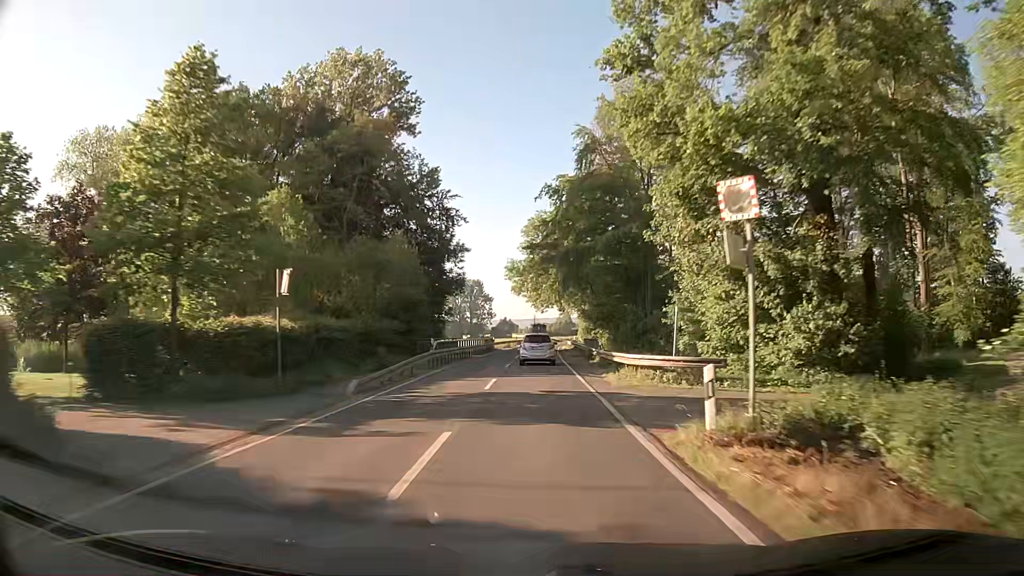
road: secondary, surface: asphalt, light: Day
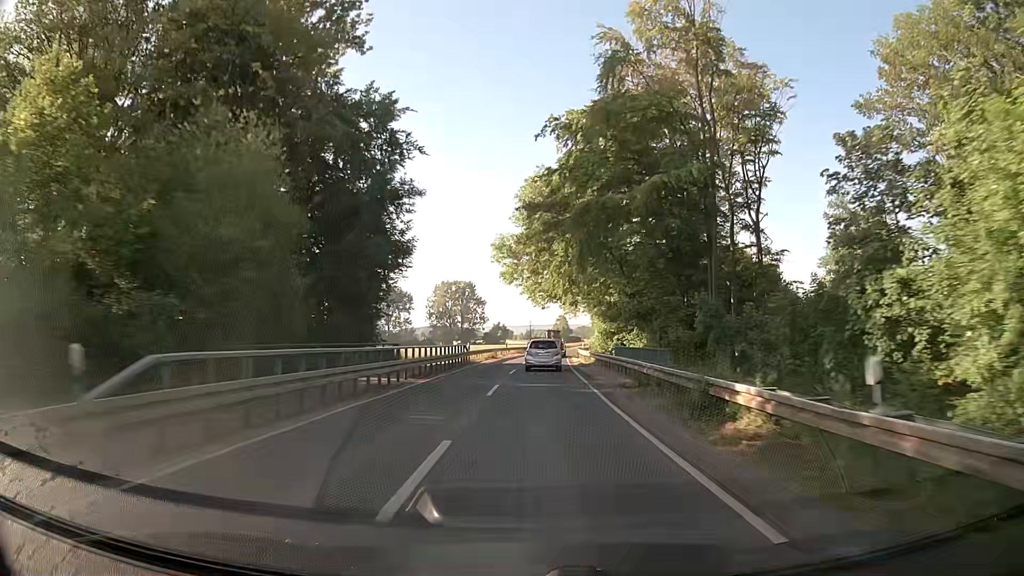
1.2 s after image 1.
(+0.1, +24.8) m; 0°
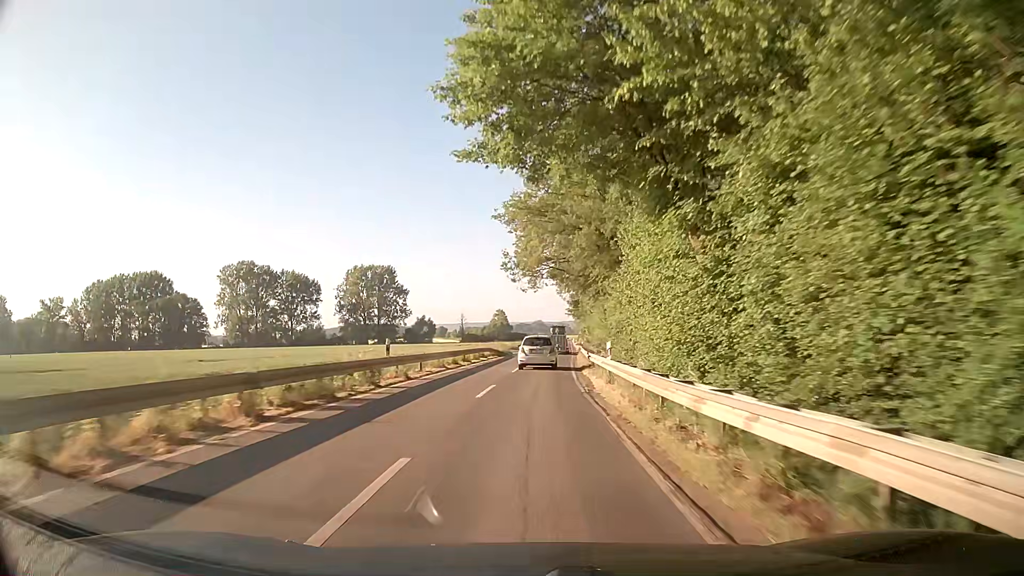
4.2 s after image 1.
(+2.2, +62.0) m; +5°
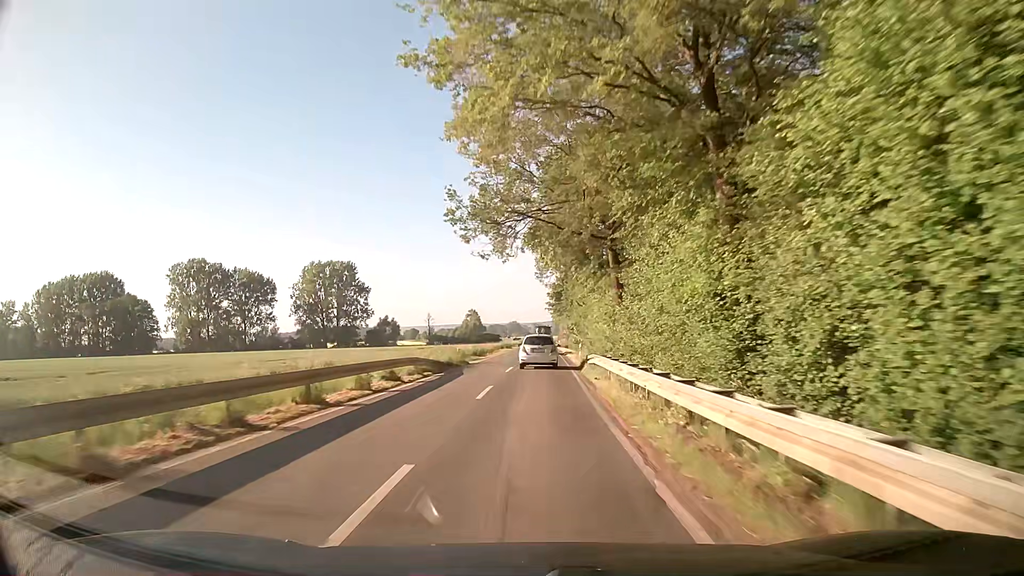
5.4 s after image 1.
(+0.5, +24.5) m; +2°
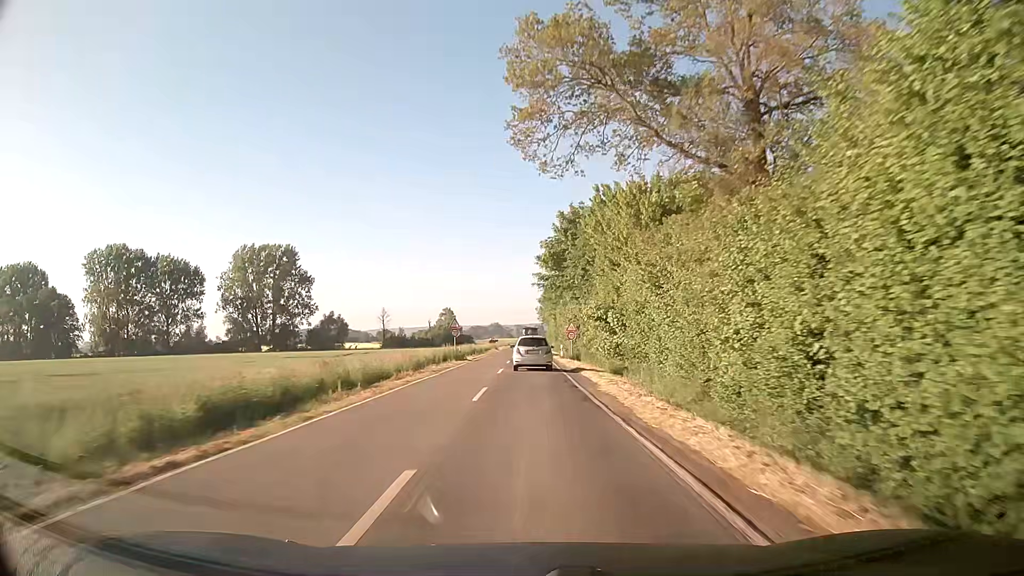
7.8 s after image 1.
(+1.1, +48.5) m; +2°
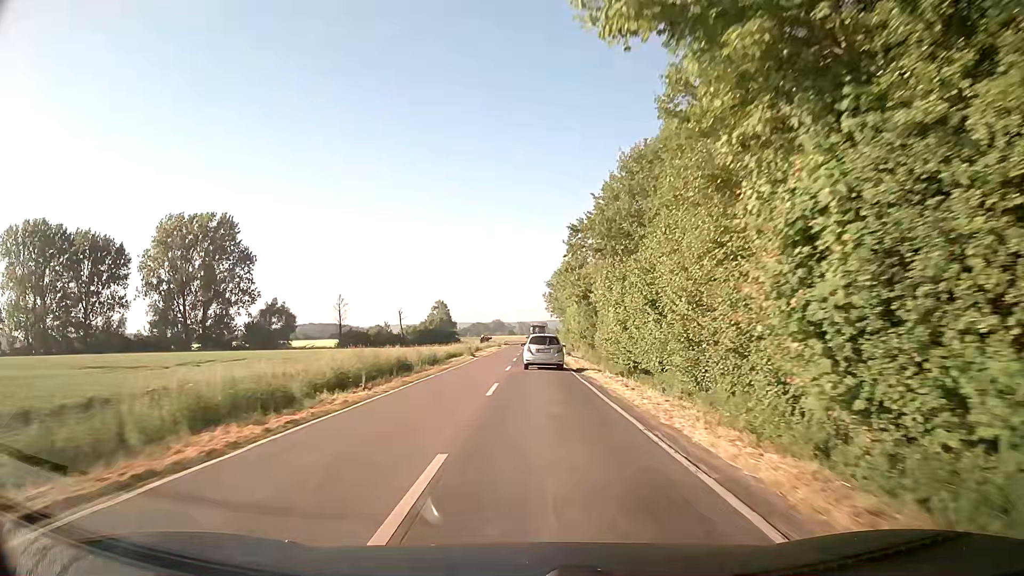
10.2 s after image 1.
(-0.4, +47.6) m; -1°
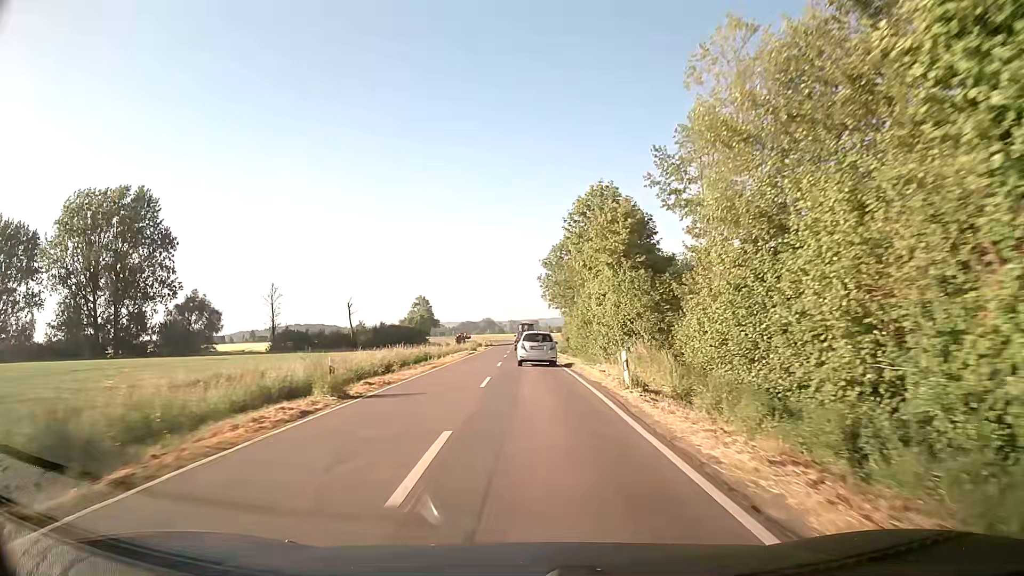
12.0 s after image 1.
(+0.3, +34.4) m; +1°
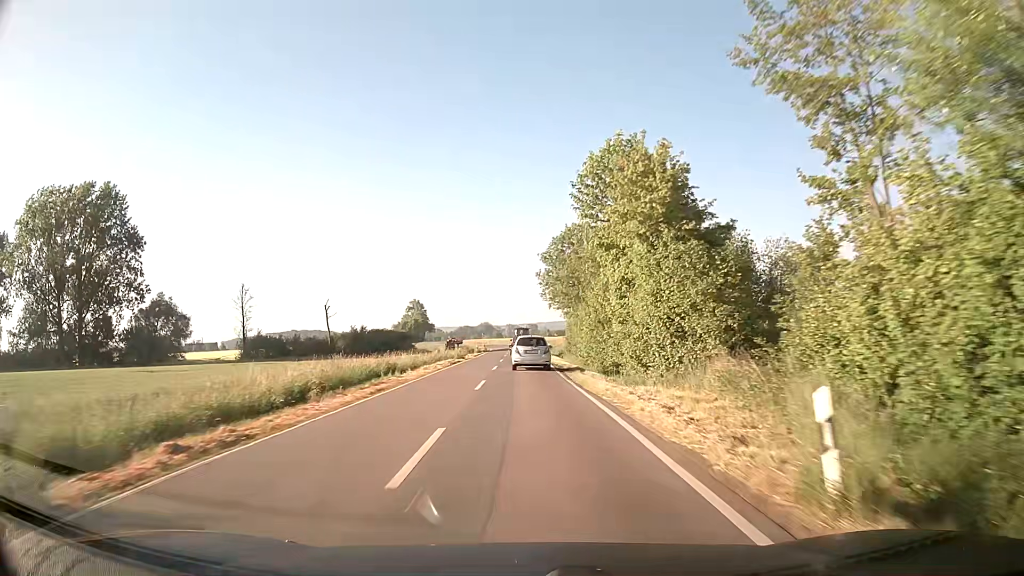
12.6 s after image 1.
(+0.1, +11.3) m; 0°
(0, +10) (0, +20) (0, +30) (0, +40) (0, +50) (-1, +60) (-1, +70) (-1, +80) (-1, +90) (-2, +100) m
